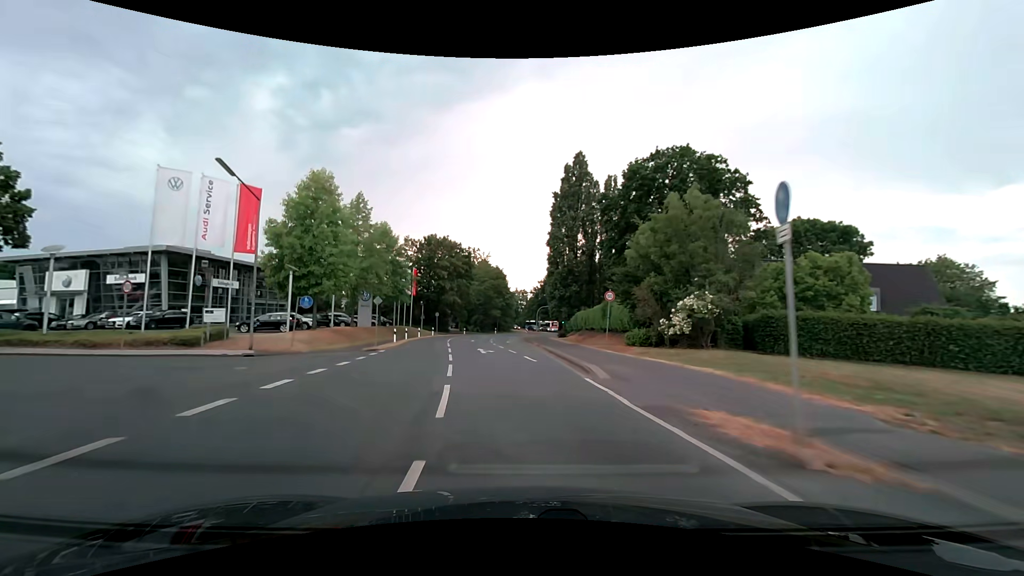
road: secondary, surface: asphalt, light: Day
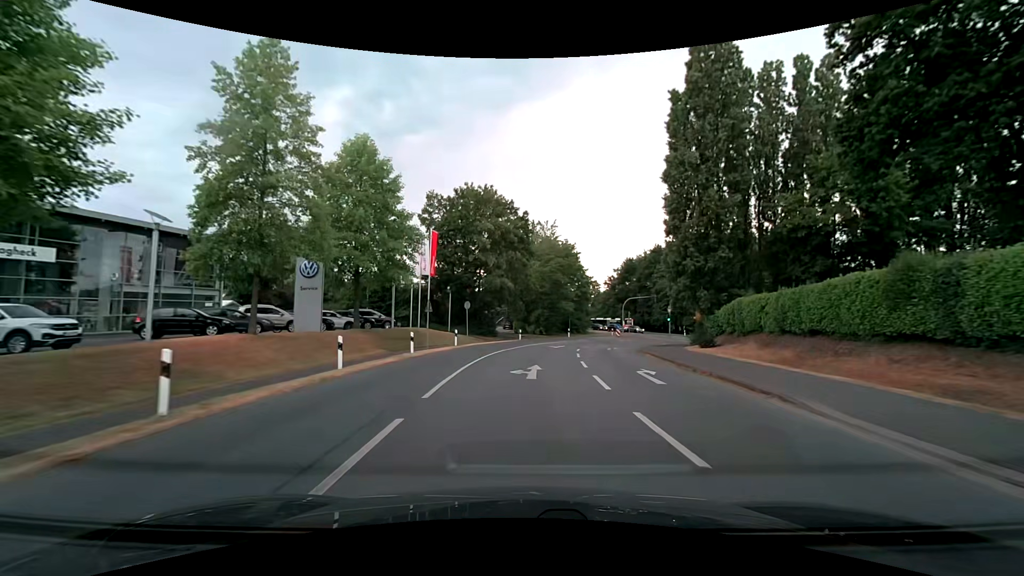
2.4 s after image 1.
(-3.1, +32.3) m; -7°
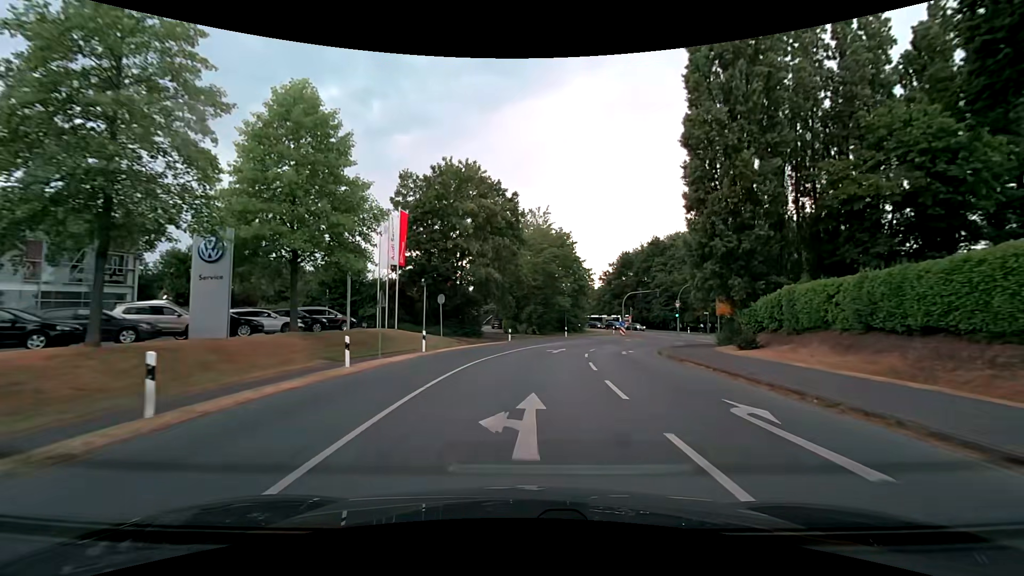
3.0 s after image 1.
(+0.1, +8.0) m; +1°
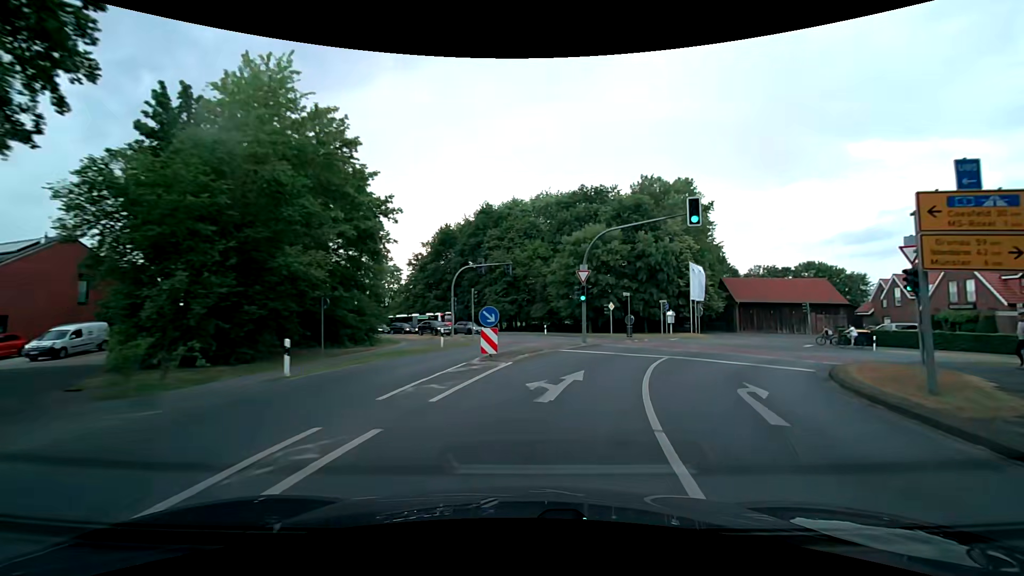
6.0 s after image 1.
(+5.0, +37.3) m; +21°
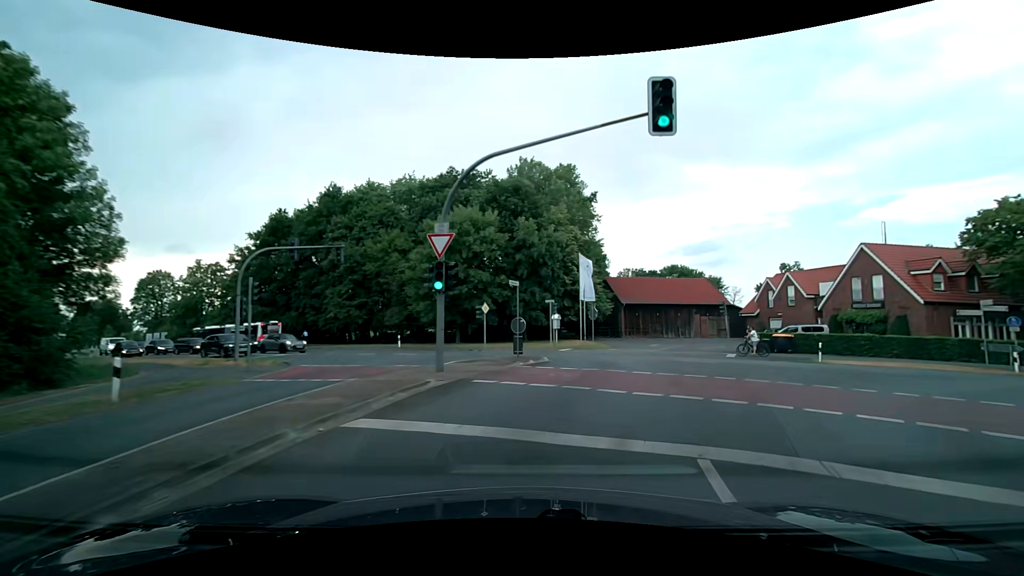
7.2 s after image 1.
(+1.6, +12.9) m; +14°
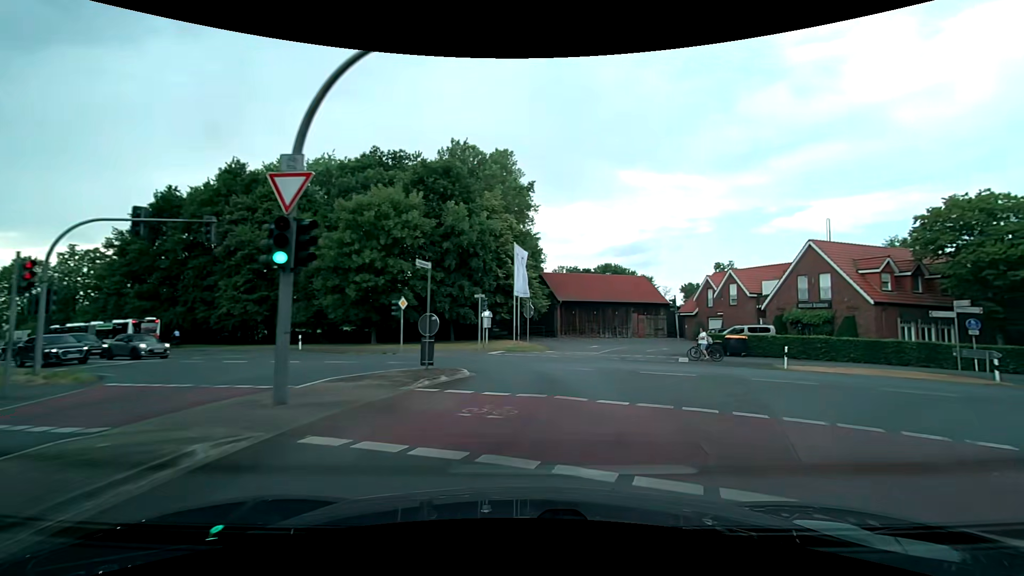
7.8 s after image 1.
(+0.4, +5.3) m; +9°
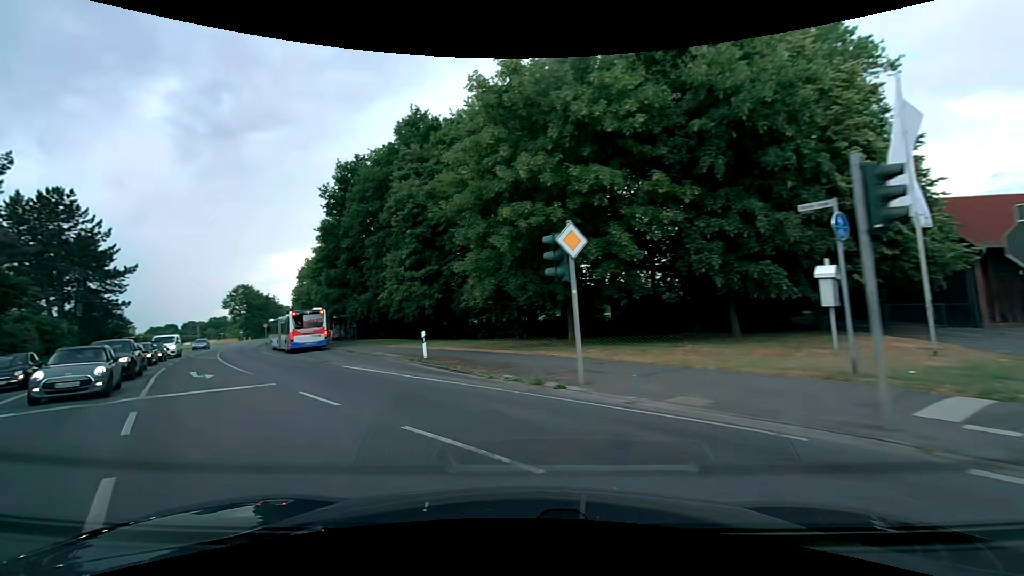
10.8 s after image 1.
(-2.4, +22.4) m; -31°
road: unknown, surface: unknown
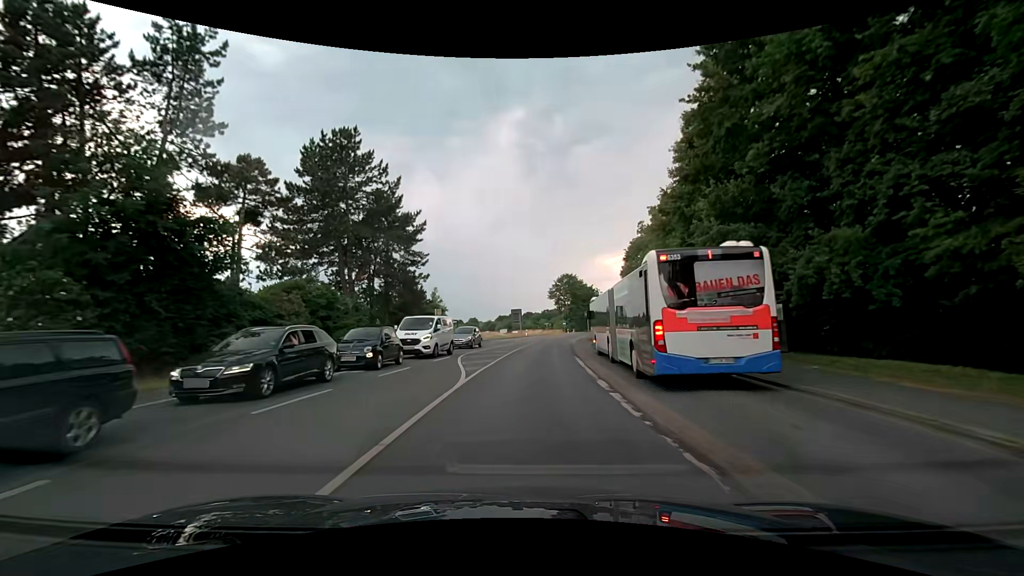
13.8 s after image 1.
(-12.0, +26.2) m; -34°
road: secondary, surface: asphalt
(0, +10) (0, +20) (+1, +30) (+1, +40) (+3, +50) (+4, +60) (+6, +70) (+7, +79) (+9, +89) (+12, +99) m
